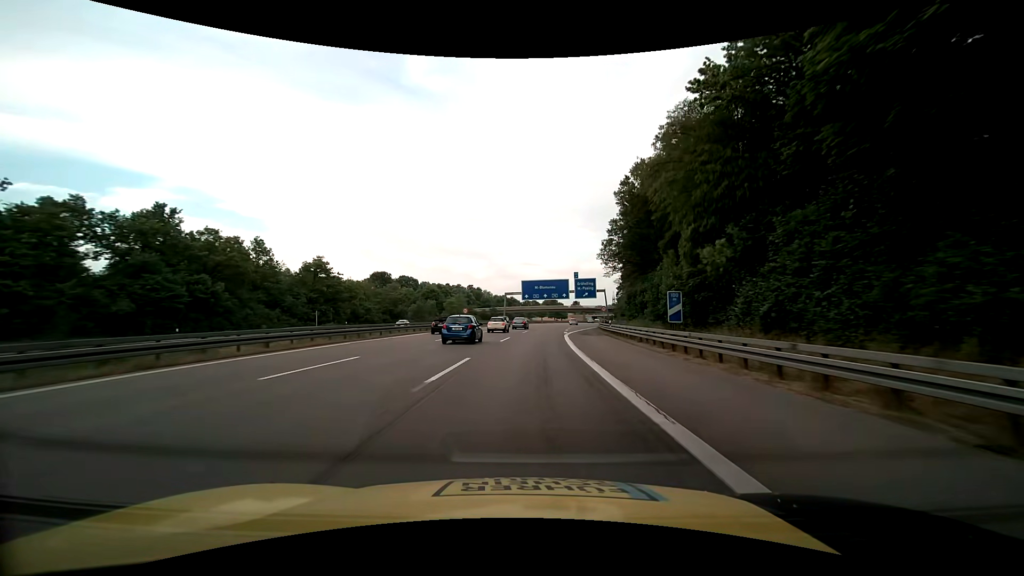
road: motorway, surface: asphalt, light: Day
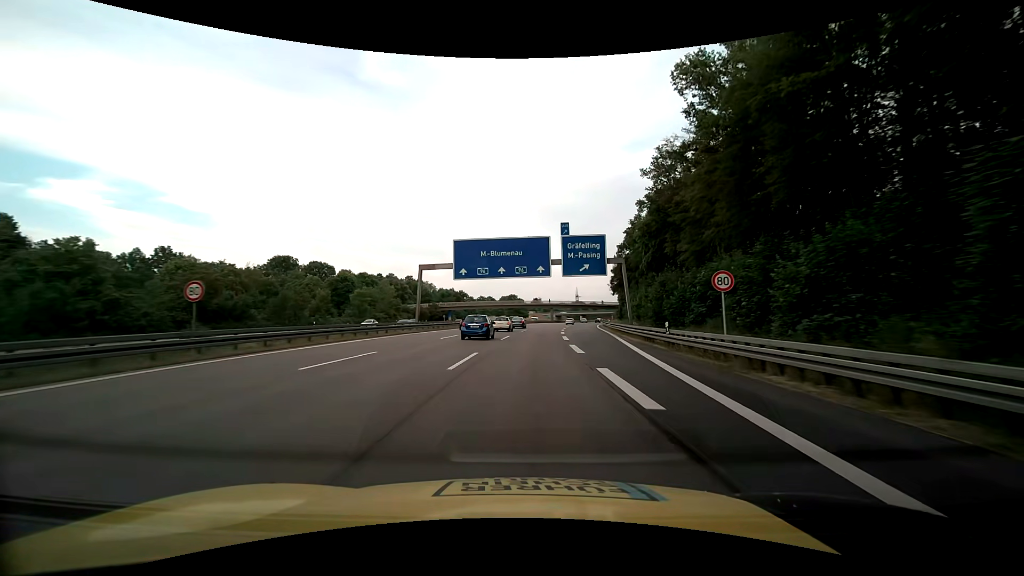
(+1.8, +51.6) m; +4°
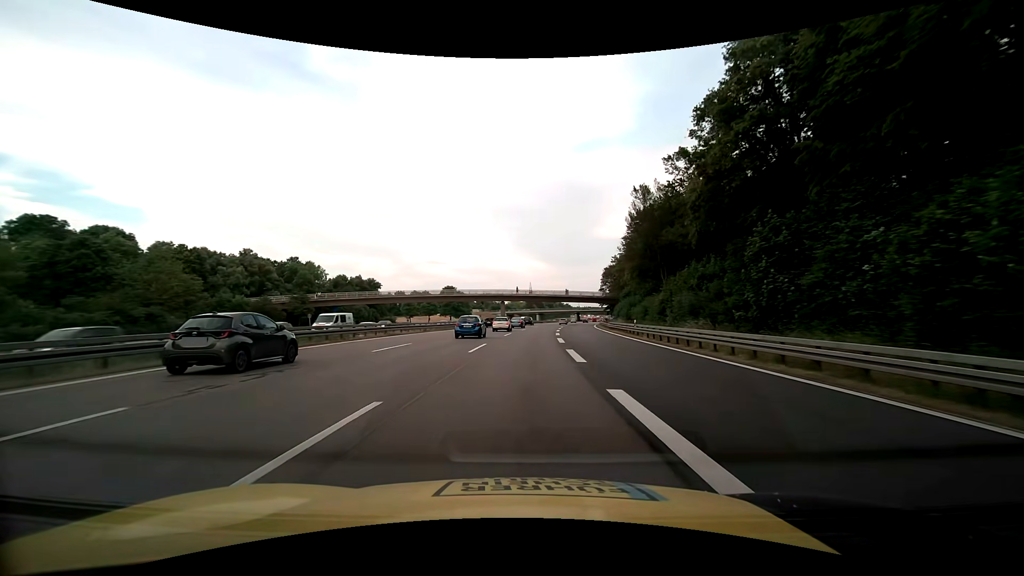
(+3.1, +64.5) m; +5°
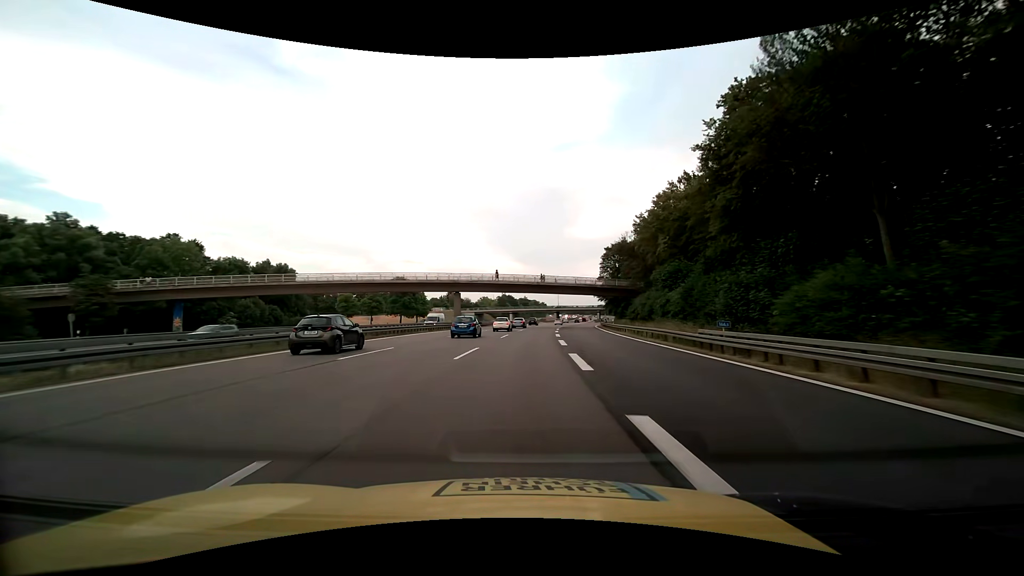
(+1.2, +38.7) m; +3°
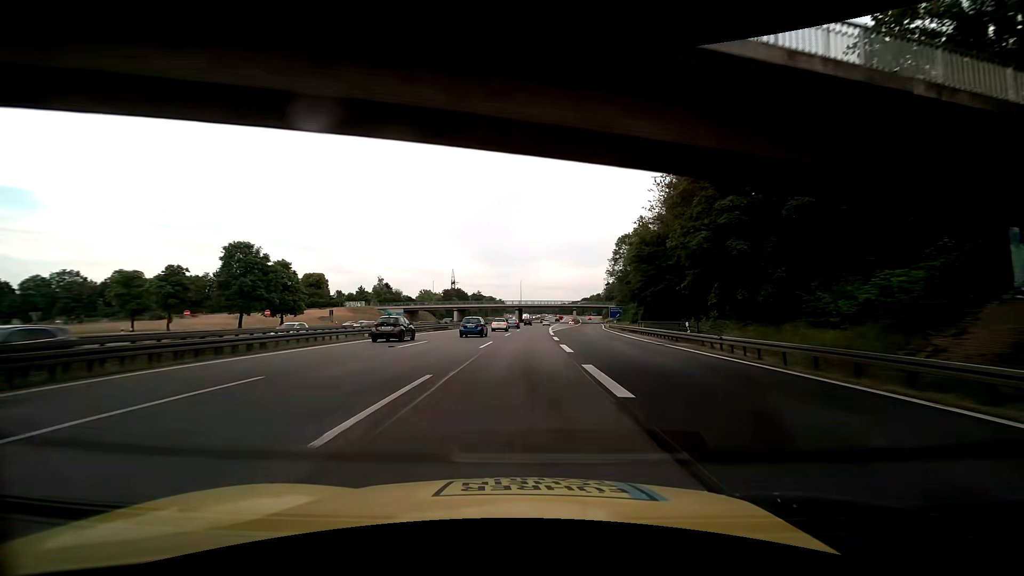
(+2.5, +64.5) m; +5°
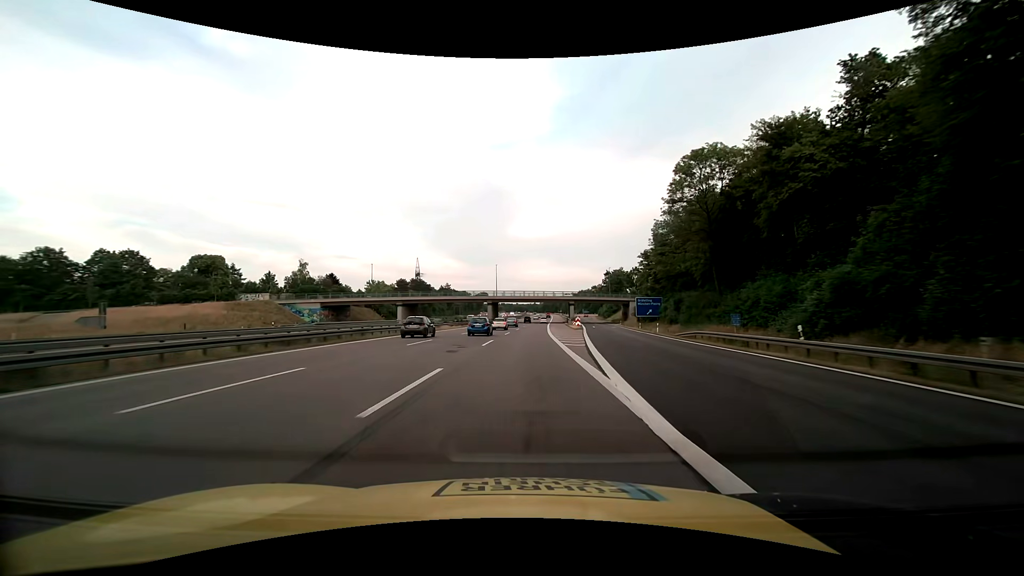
(+1.3, +51.7) m; +2°
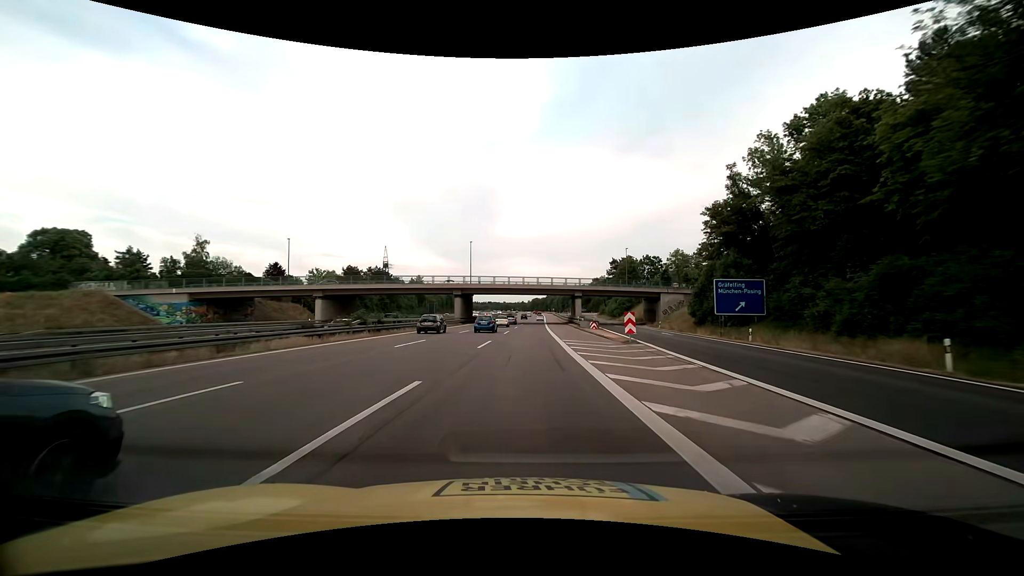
(+0.6, +38.7) m; +2°
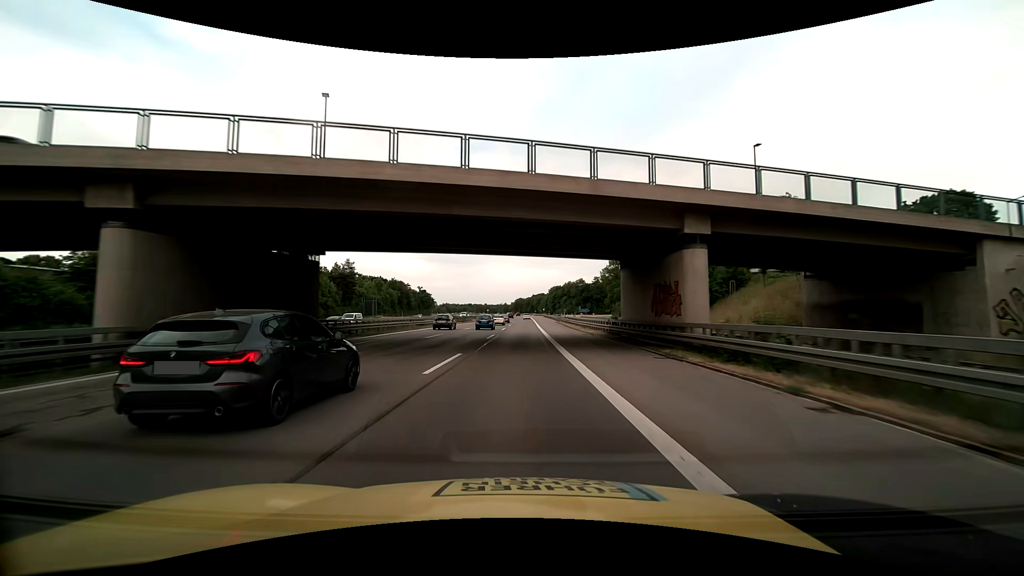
(+1.5, +64.4) m; +2°
(0, +10) (0, +20) (0, +30) (0, +40) (0, +50) (0, +60) (+1, +70) (+1, +80) (+1, +90) (+1, +100) m
